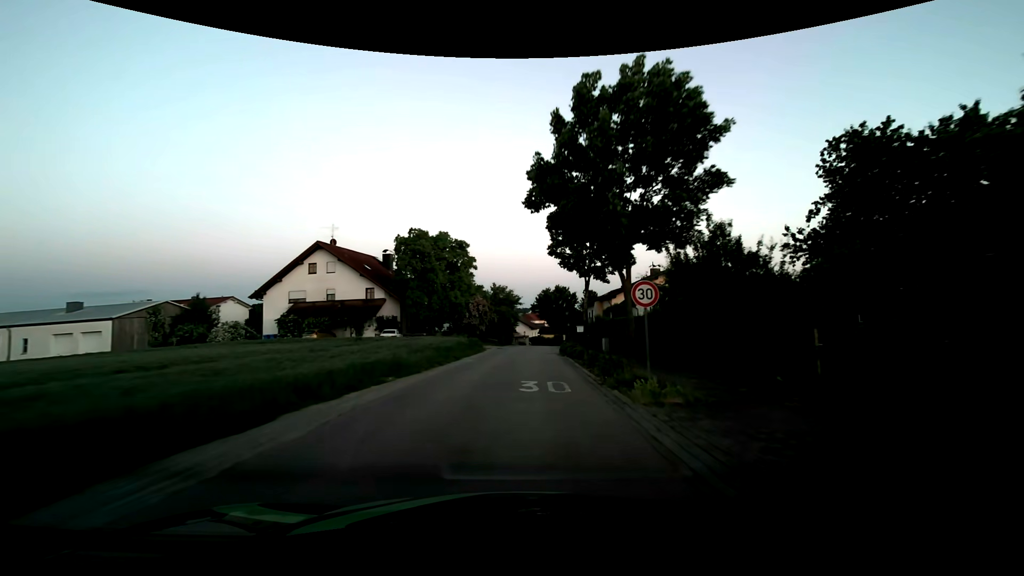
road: tertiary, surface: asphalt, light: Dusk
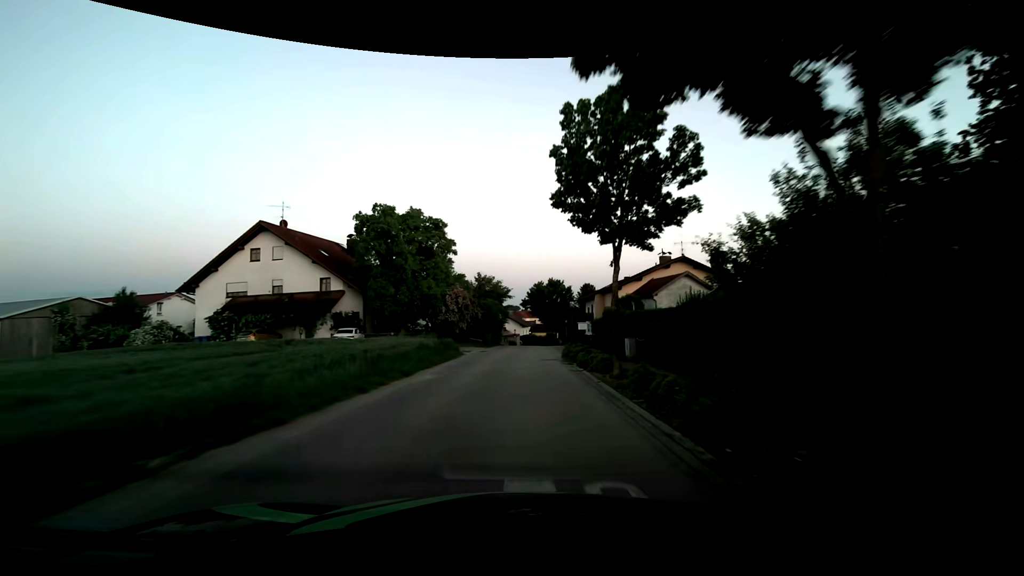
(+0.1, +9.1) m; +1°
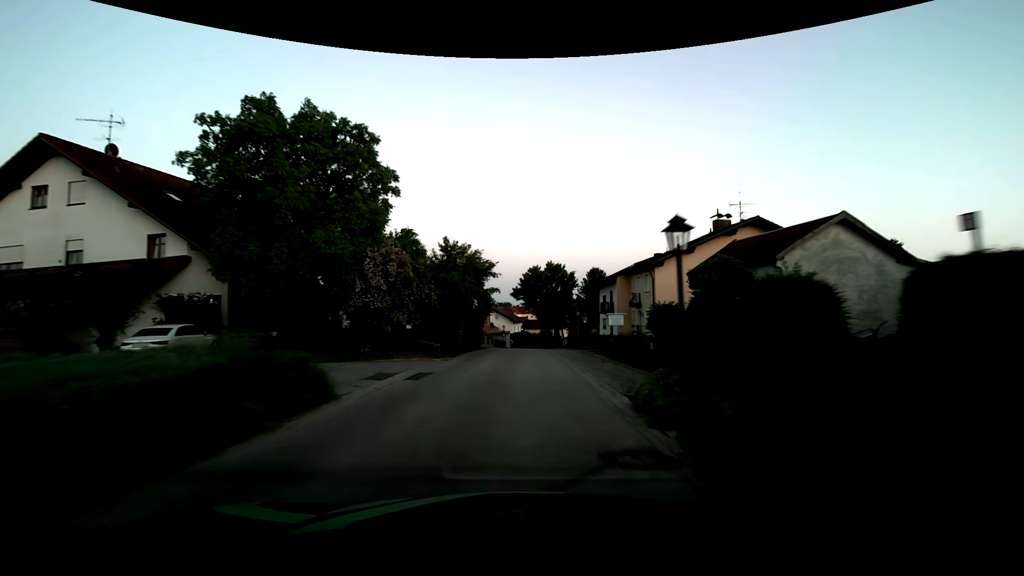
(+0.1, +18.3) m; 0°
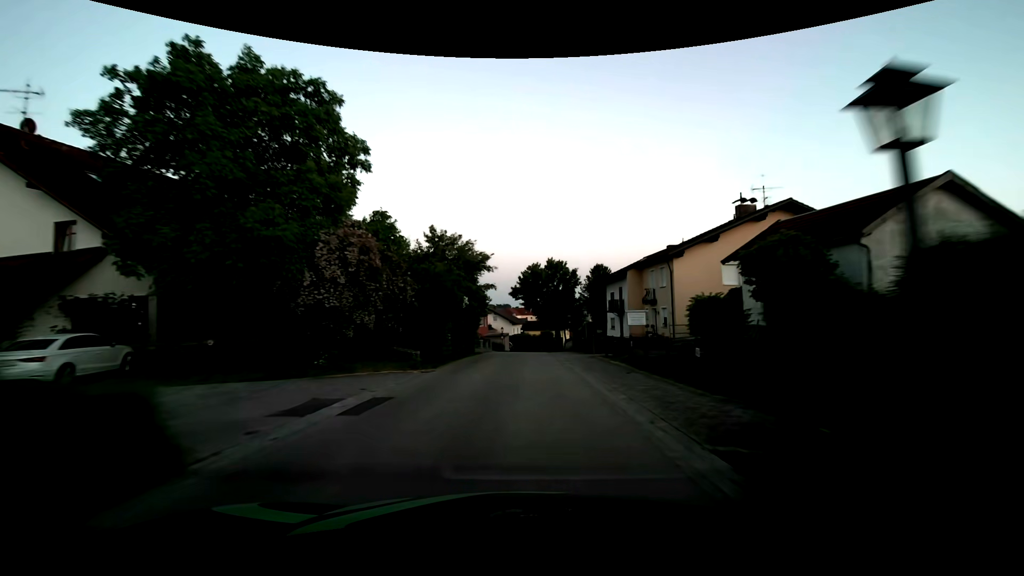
(+0.1, +4.5) m; +1°
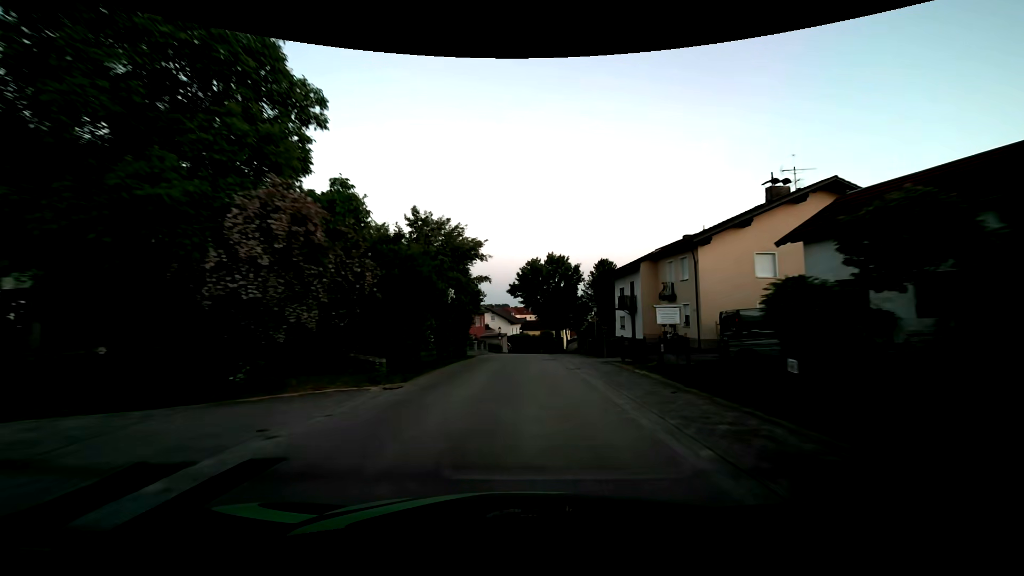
(0.0, +4.5) m; -1°
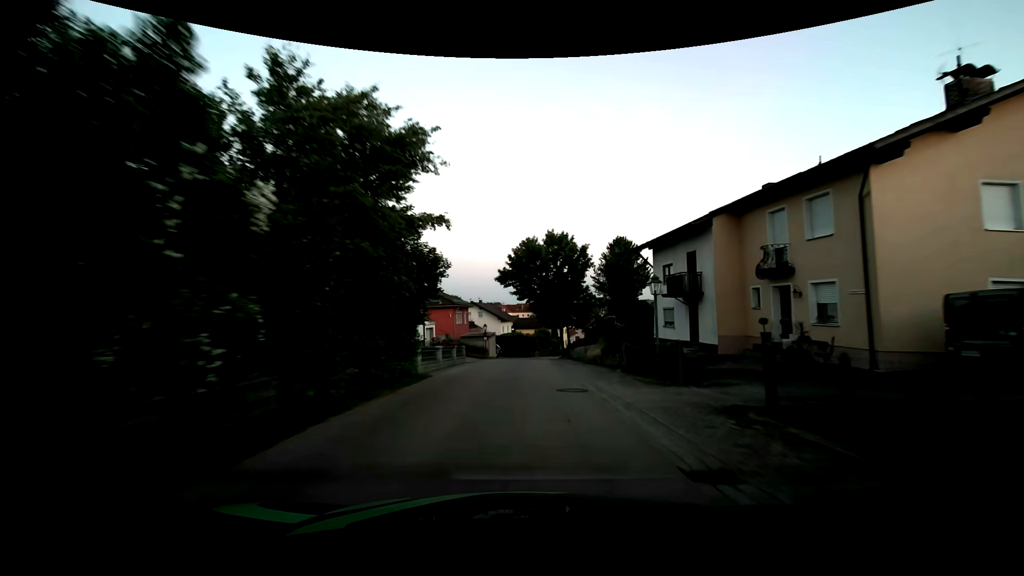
(+0.3, +13.6) m; +2°
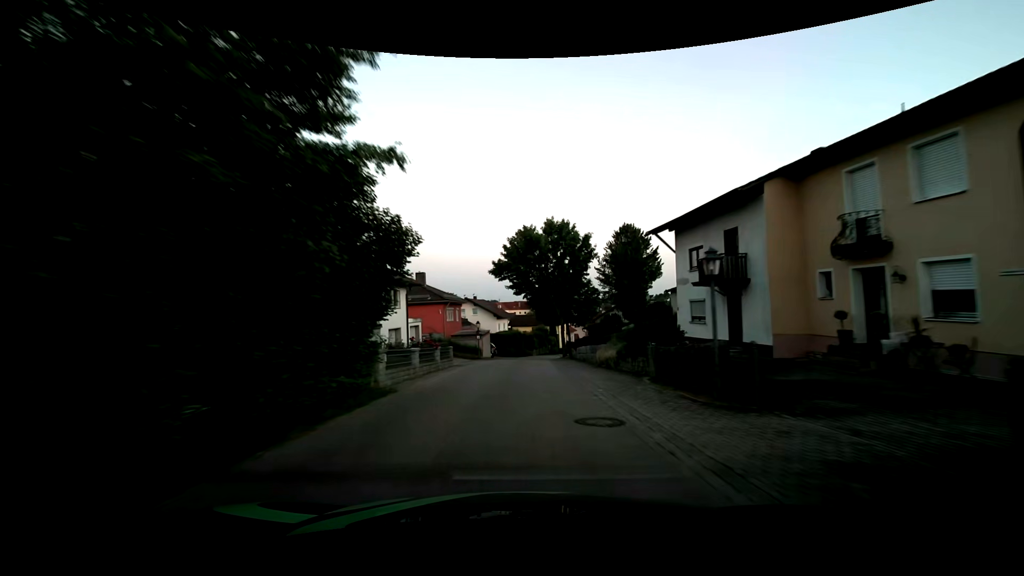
(0.0, +4.5) m; 0°
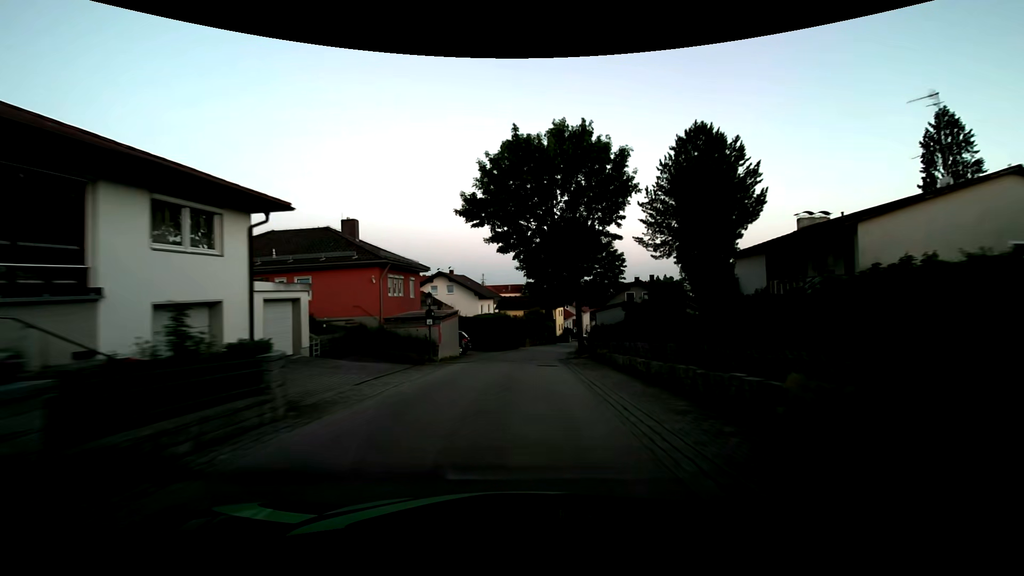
(+0.1, +18.3) m; +1°
(0, +10) (0, +20) (+1, +30) (+2, +40) (+3, +50) (+5, +60) (+7, +69) (+9, +79) (+12, +89) (+15, +98) m
